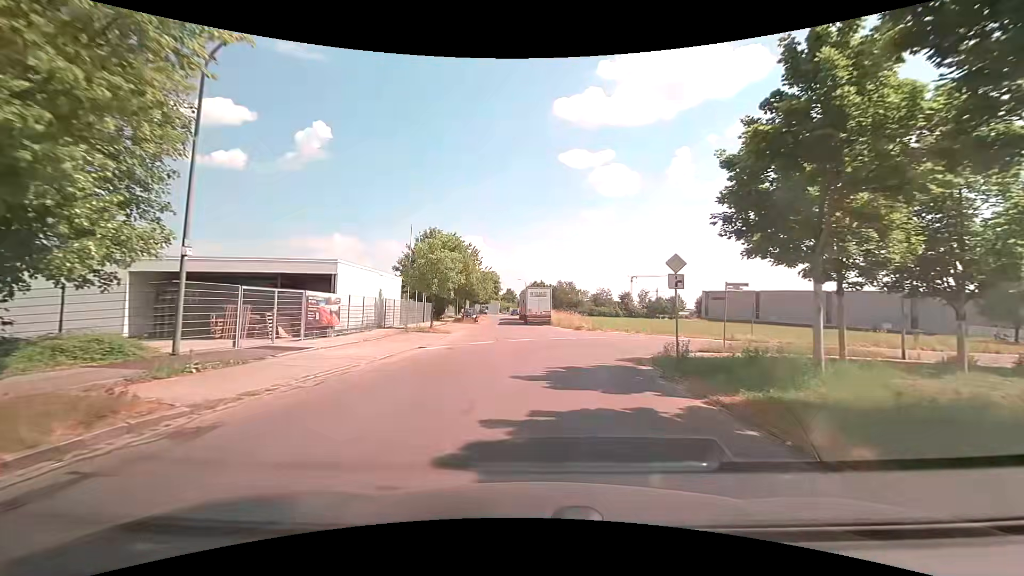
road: unclassified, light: Day
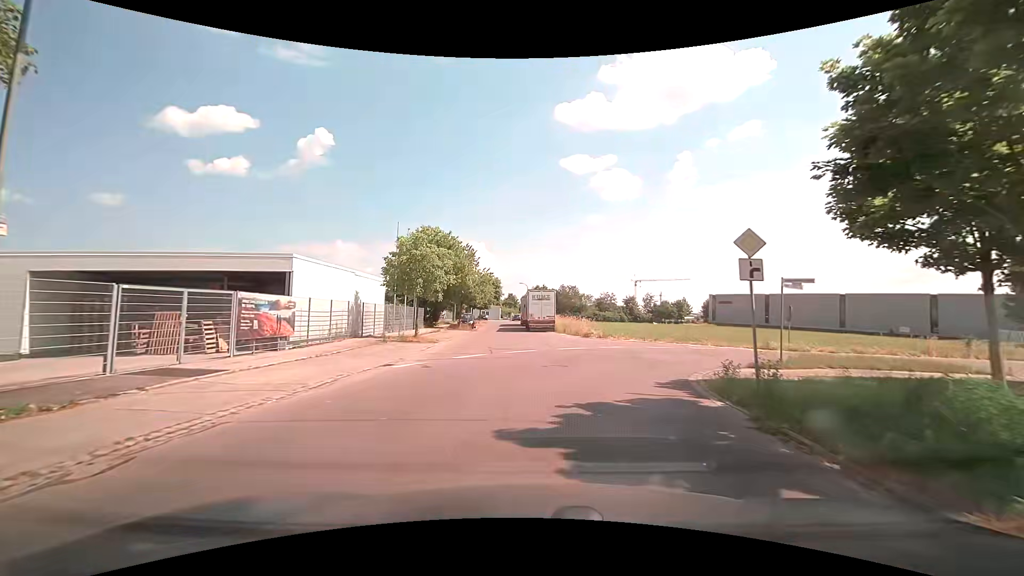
(0.0, +4.6) m; -1°
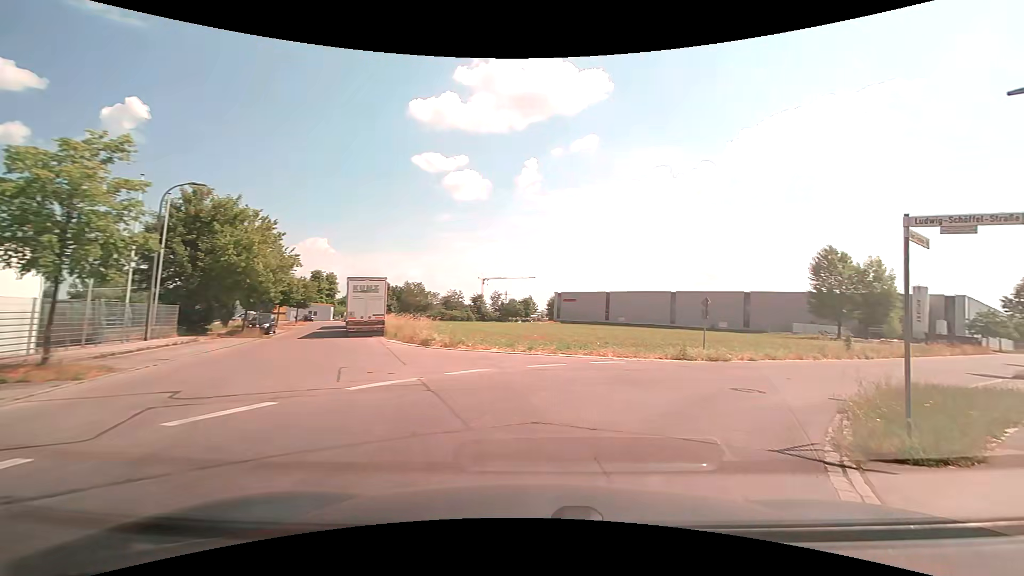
(+1.1, +12.0) m; +18°
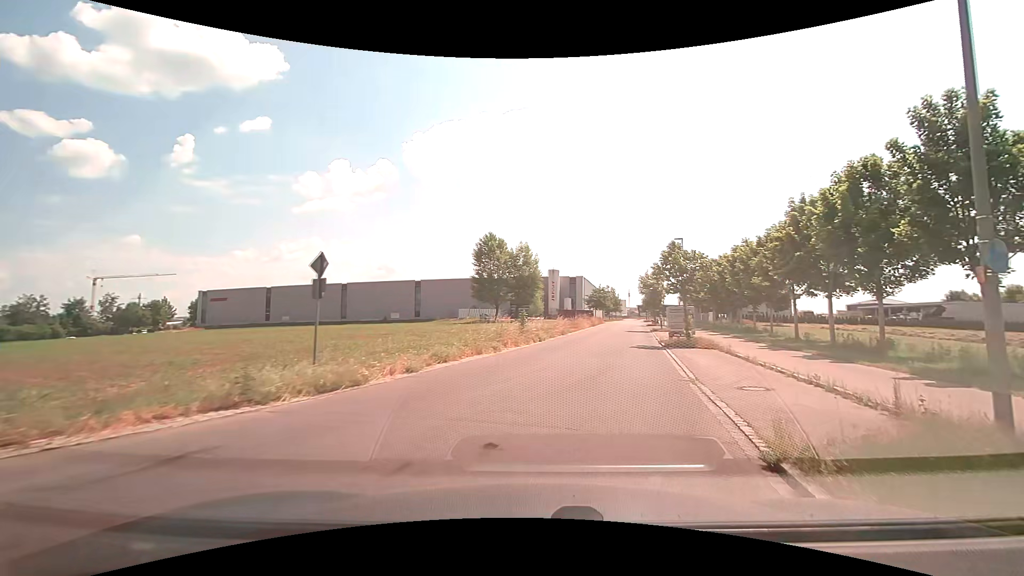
(+4.2, +12.2) m; +36°
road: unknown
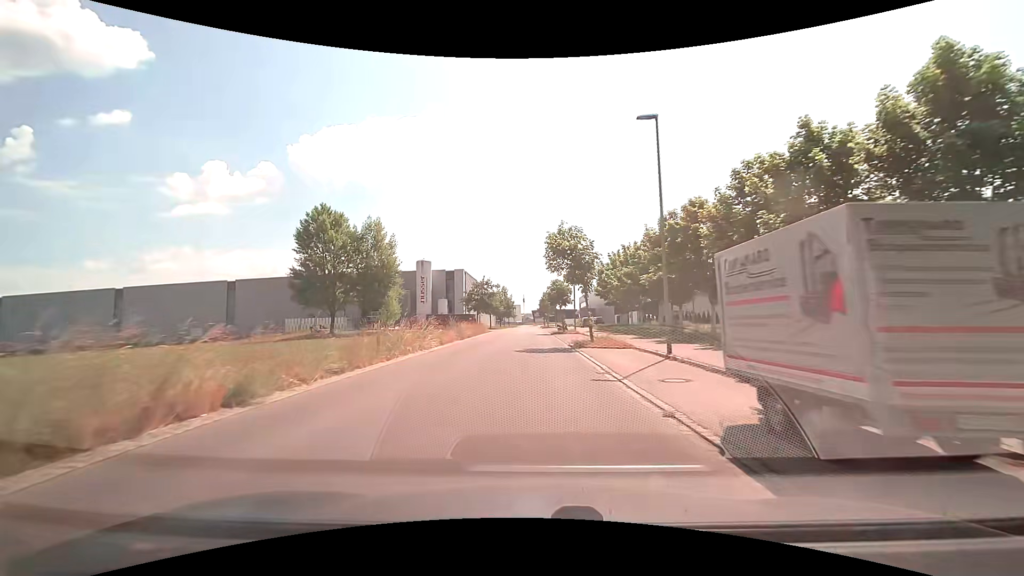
(+5.0, +30.3) m; +12°
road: unclassified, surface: asphalt
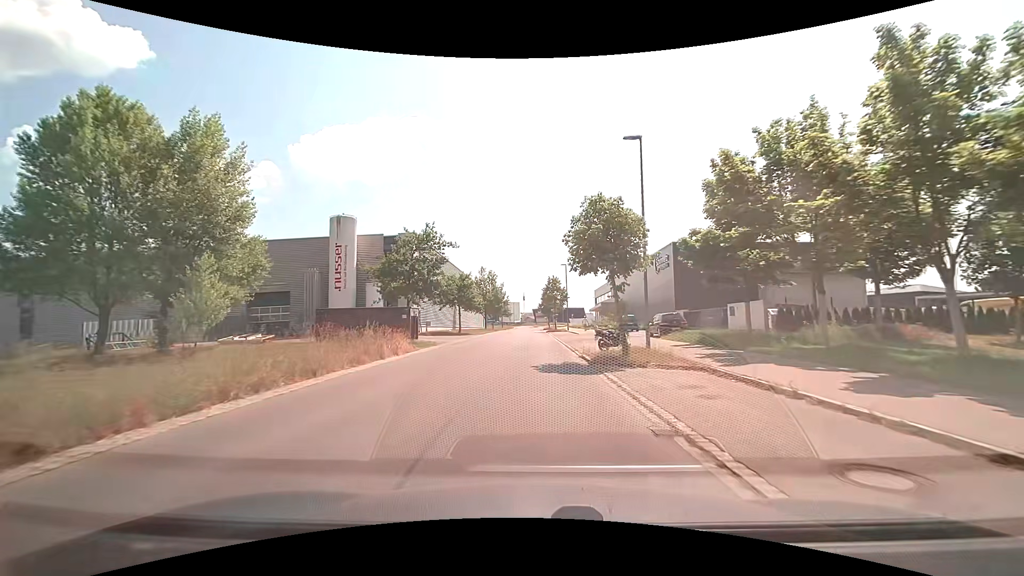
(-0.3, +35.4) m; -1°
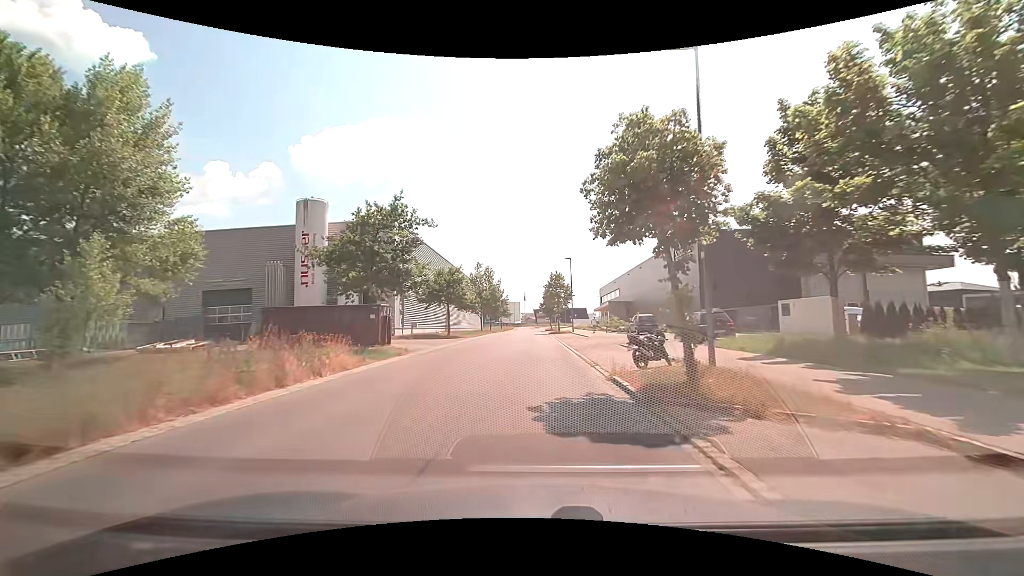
(0.0, +7.0) m; 0°
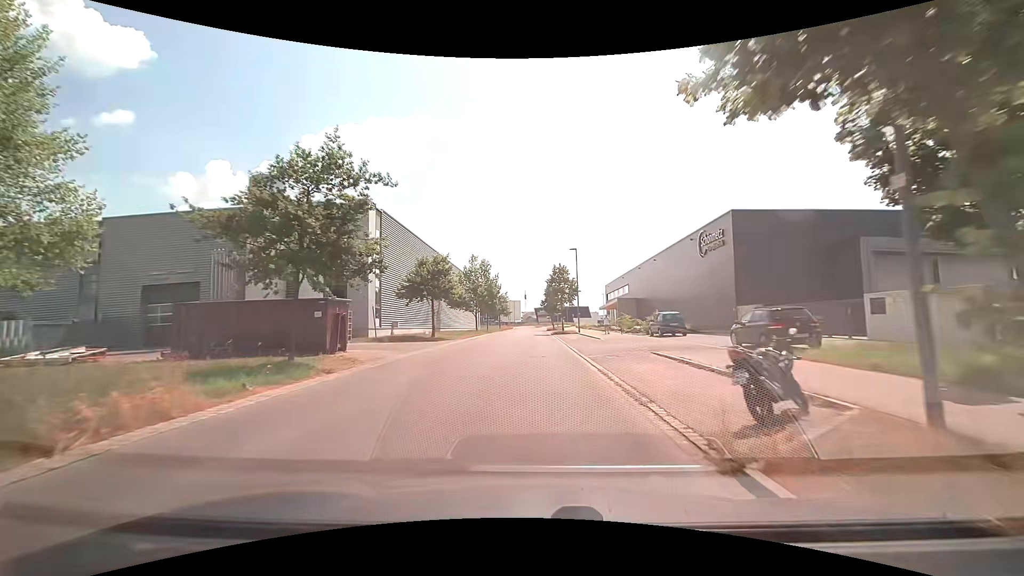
(0.0, +6.9) m; 0°
(0, +10) (0, +20) (0, +30) (0, +40) (0, +50) (0, +60) (+1, +70) (+1, +80) (+1, +90) (+1, +100) m
